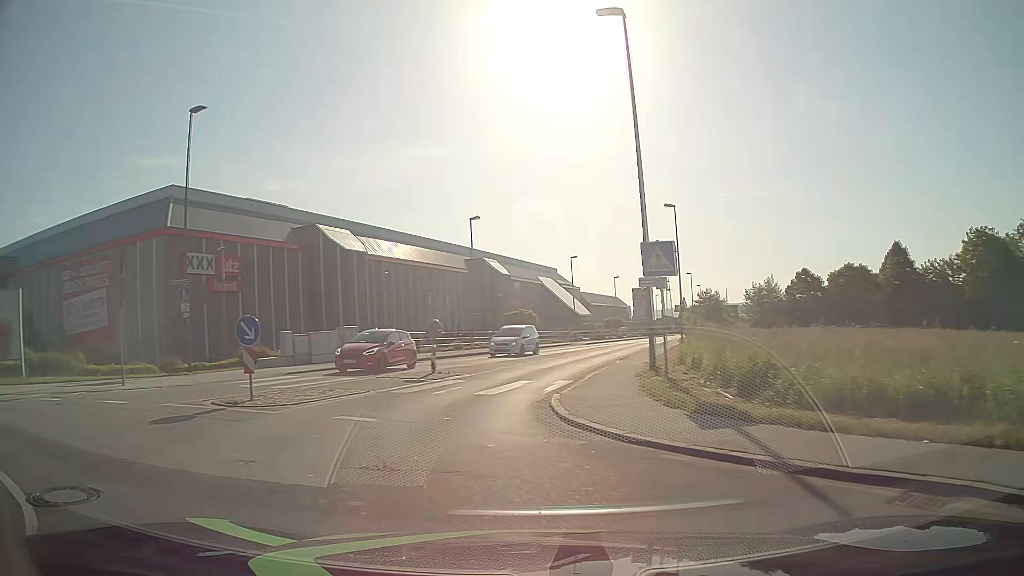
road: tertiary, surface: asphalt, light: Day
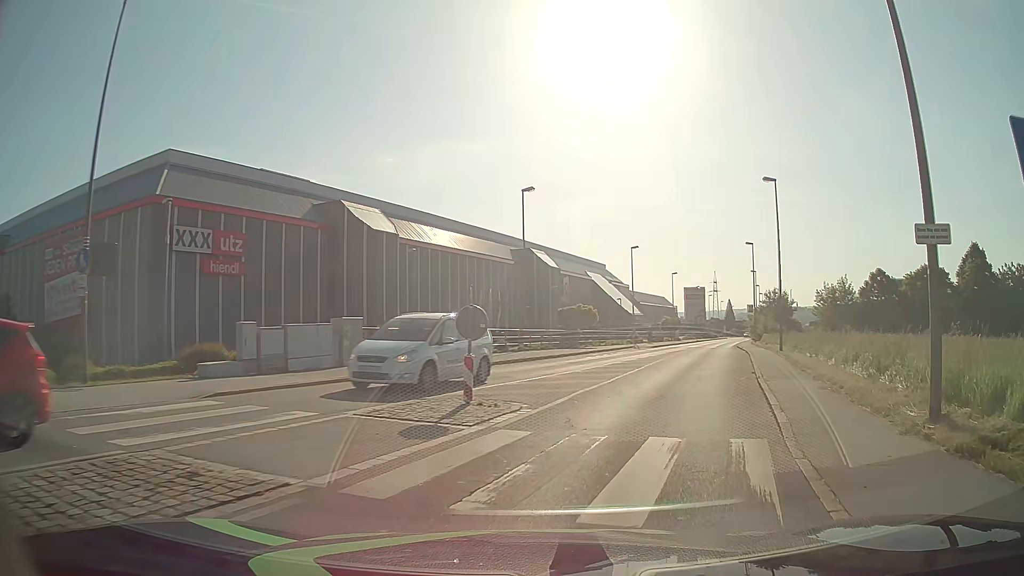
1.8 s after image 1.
(-1.2, +10.0) m; -3°
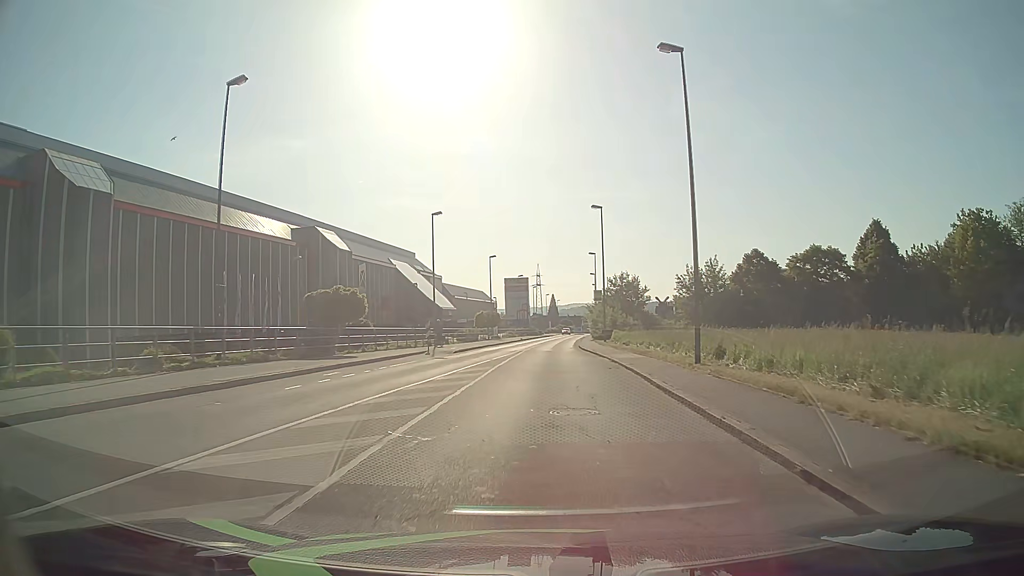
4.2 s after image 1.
(+3.7, +19.2) m; +15°
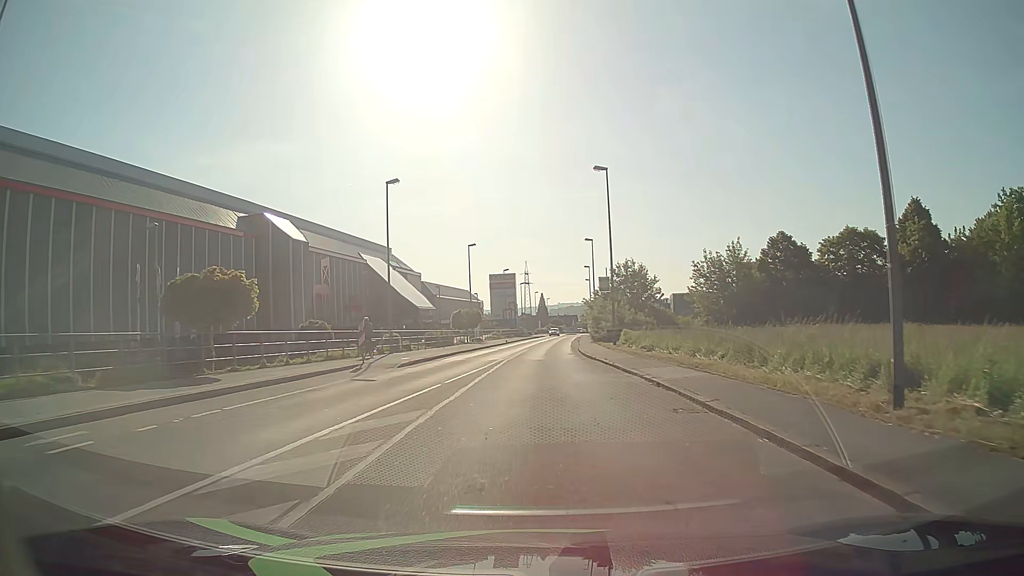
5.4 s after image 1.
(+0.1, +12.4) m; +1°
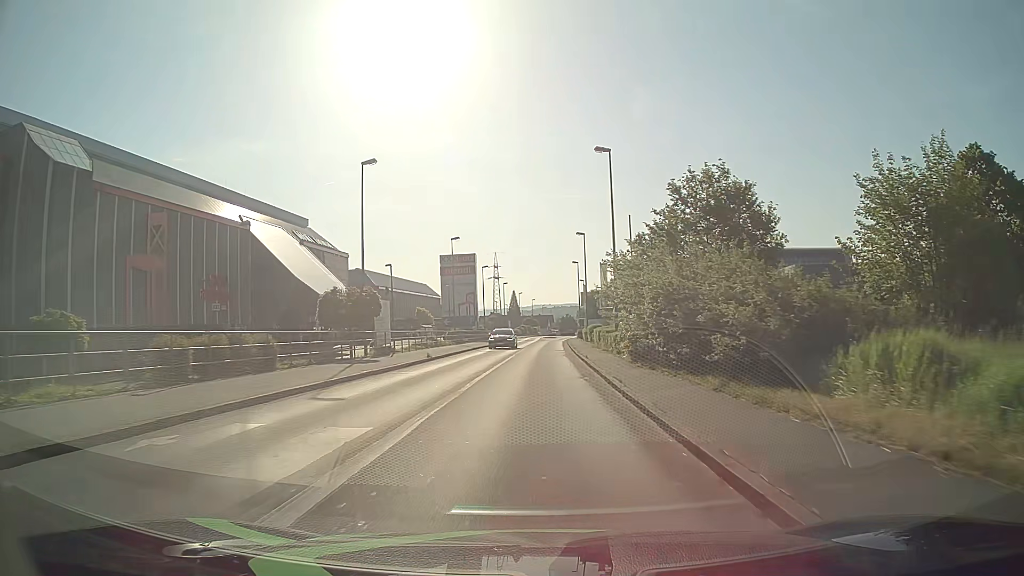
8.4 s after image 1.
(+0.8, +35.3) m; +2°
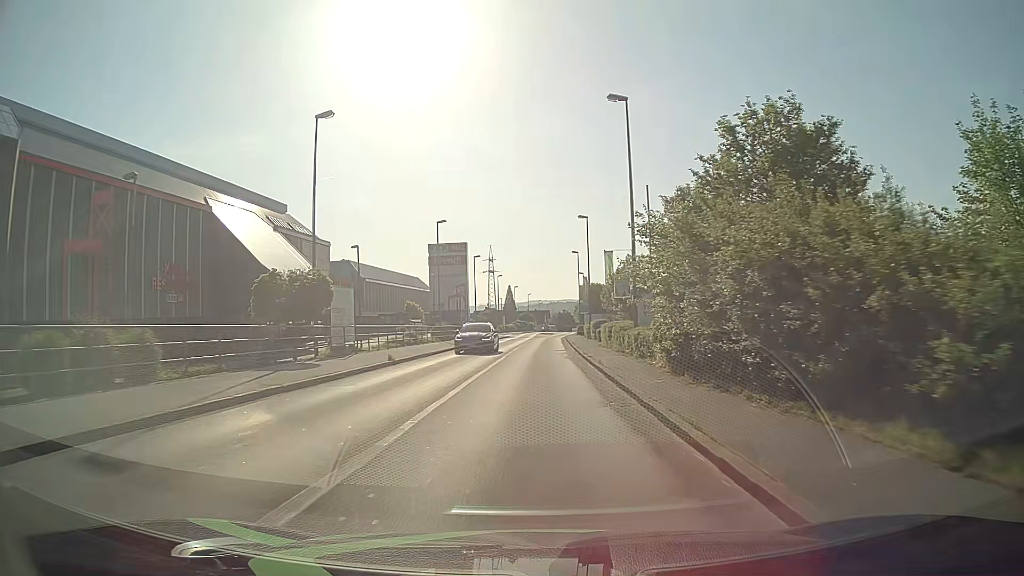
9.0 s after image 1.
(+0.1, +7.4) m; +1°
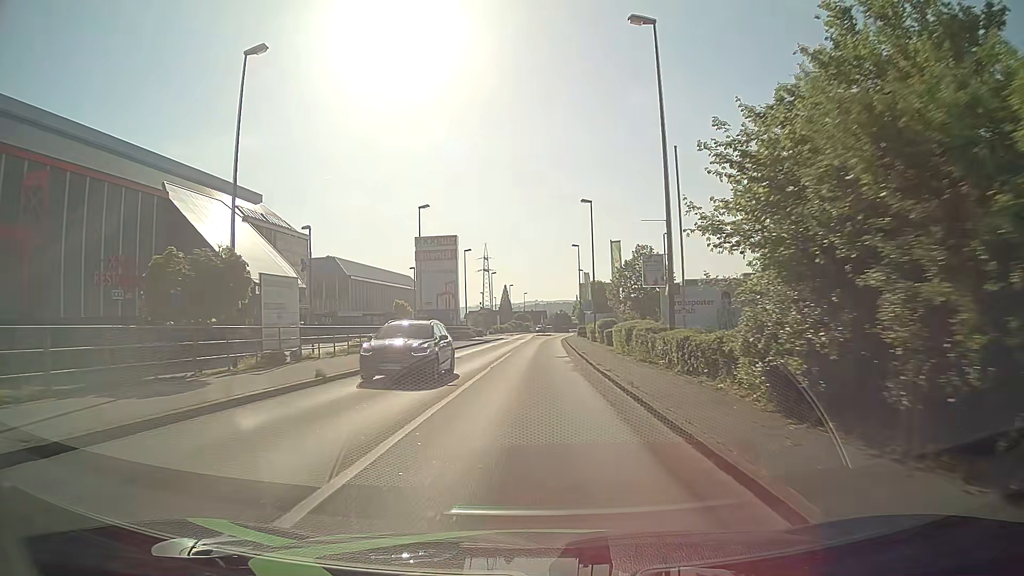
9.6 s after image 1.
(0.0, +7.4) m; 0°
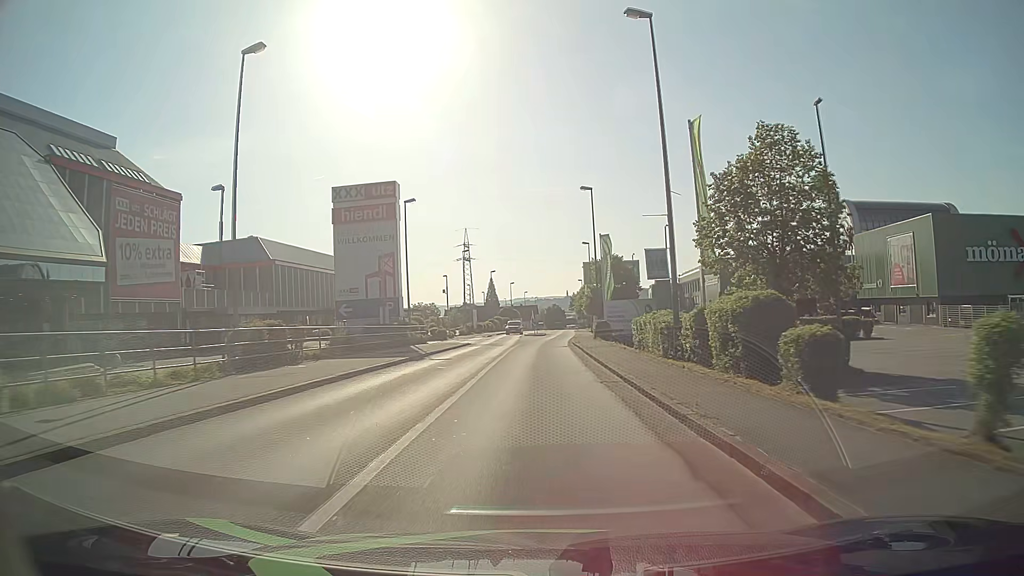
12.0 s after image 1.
(+0.2, +30.1) m; +1°
(0, +10) (0, +20) (0, +30) (0, +40) (+1, +50) (+1, +60) (+2, +70) (+3, +80) (+3, +90) (+3, +100) m
